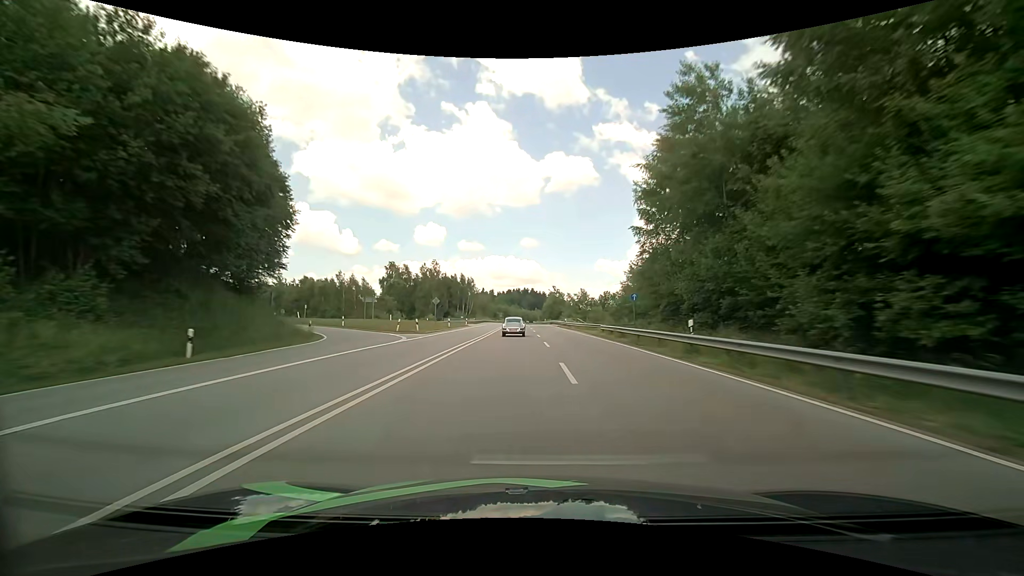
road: primary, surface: asphalt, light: Day
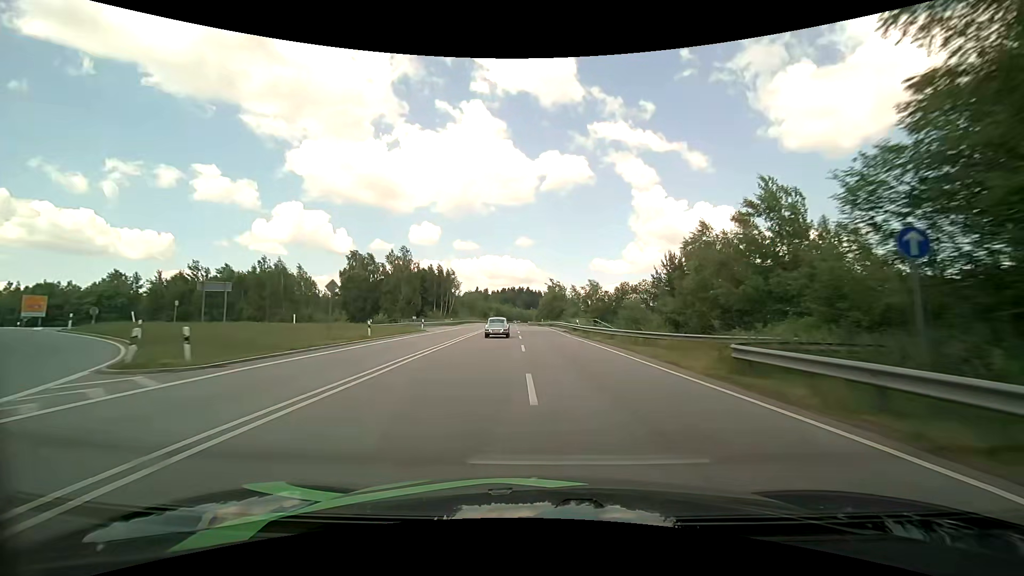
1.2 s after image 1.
(+0.2, +26.1) m; +1°
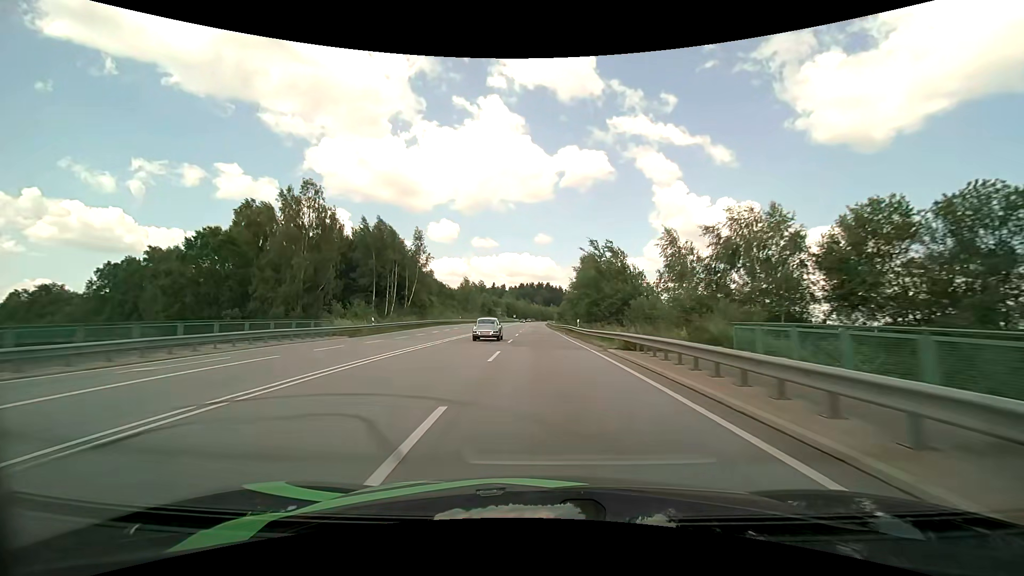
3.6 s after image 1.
(-0.8, +52.6) m; -2°
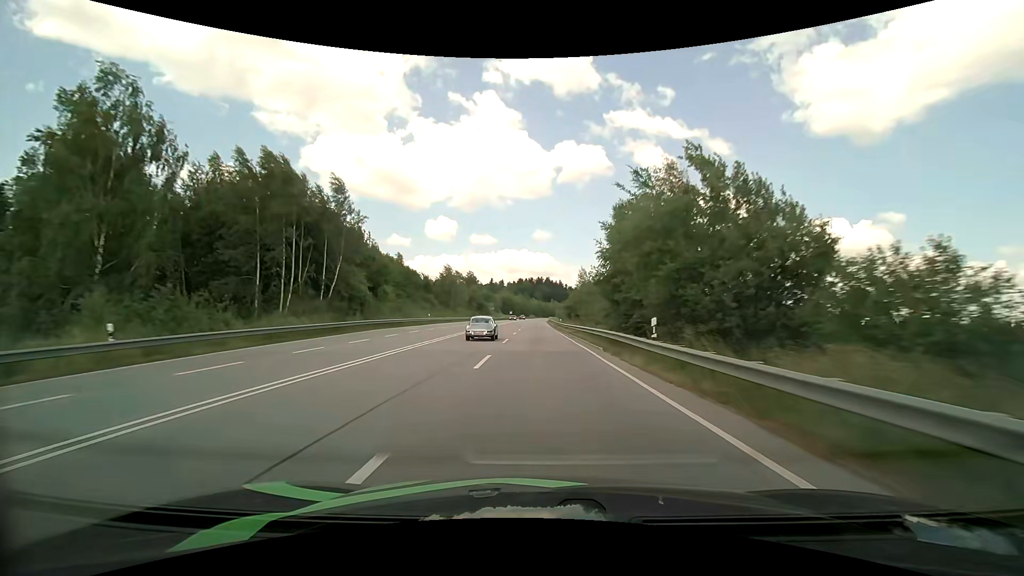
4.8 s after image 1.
(-0.1, +25.8) m; 0°
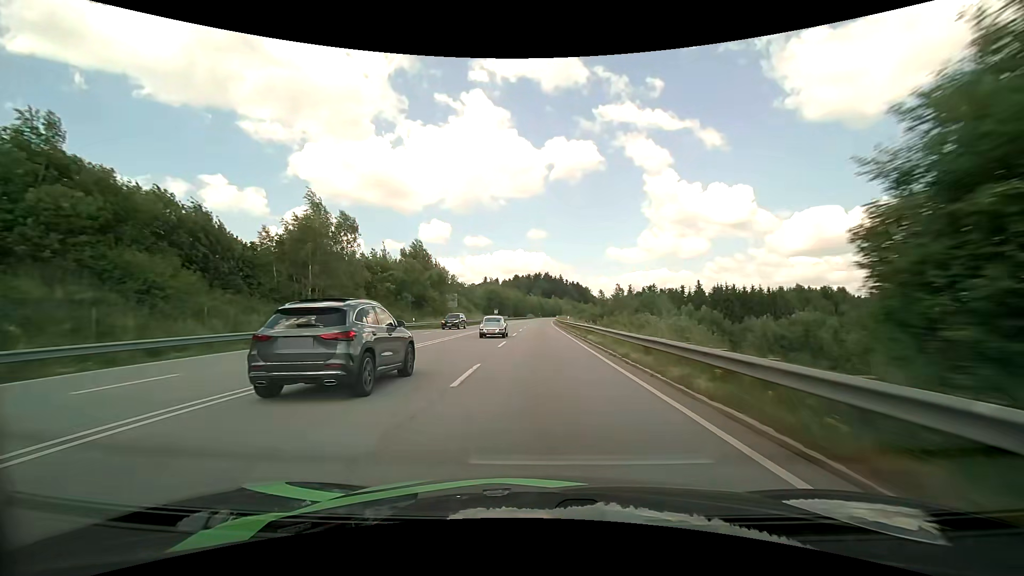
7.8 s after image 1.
(-0.5, +62.9) m; 0°
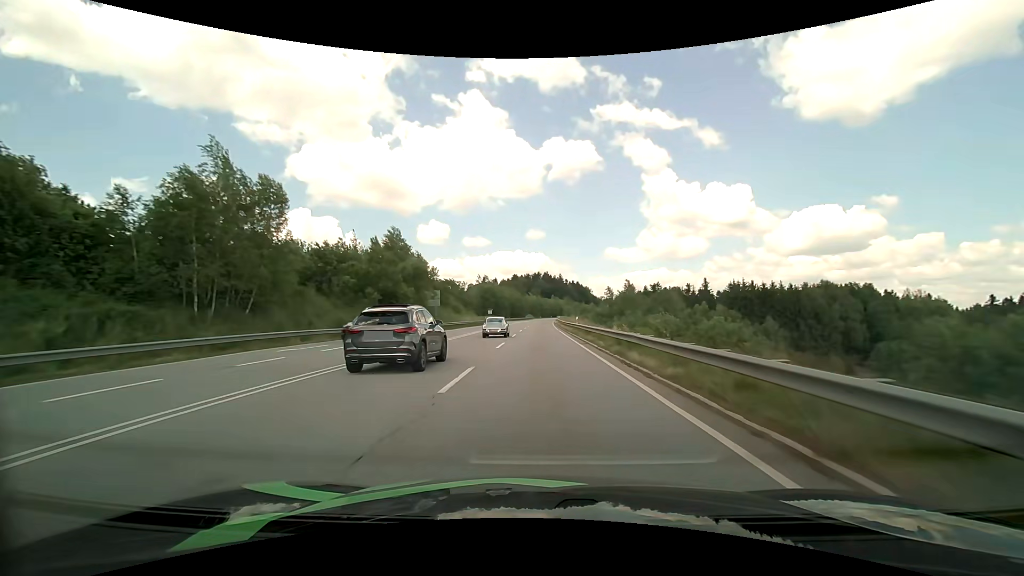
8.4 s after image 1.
(0.0, +12.4) m; 0°
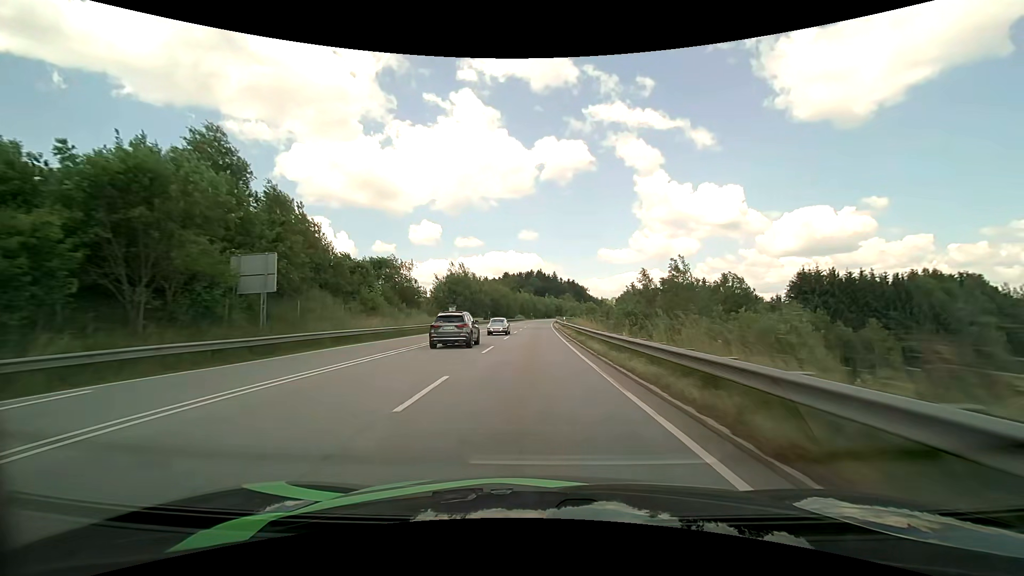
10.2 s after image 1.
(0.0, +37.7) m; +1°
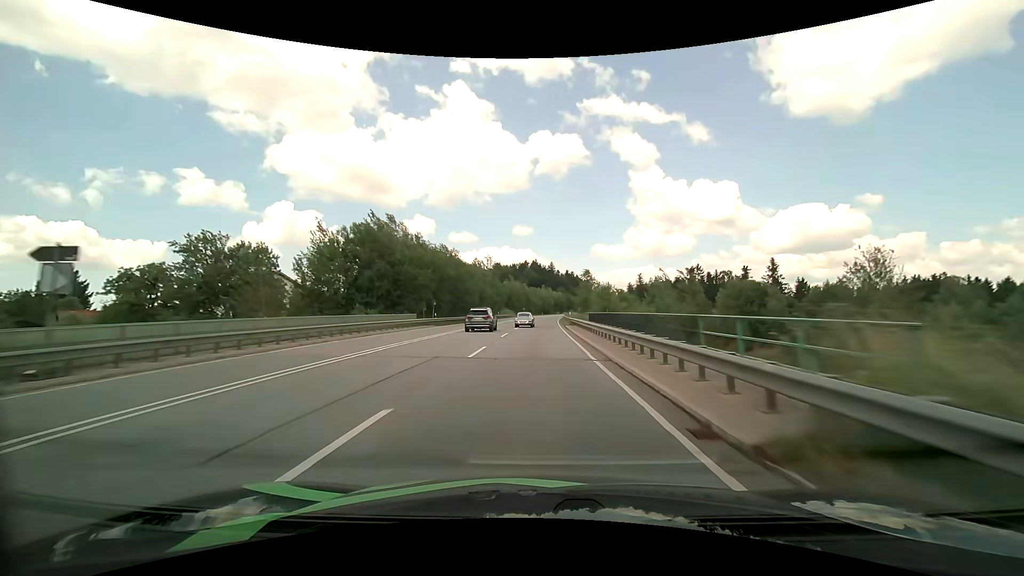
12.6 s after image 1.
(-0.1, +51.8) m; 0°
(0, +10) (0, +20) (0, +30) (0, +40) (0, +50) (+1, +60) (+1, +70) (+1, +80) (+2, +90) (+2, +100) m
